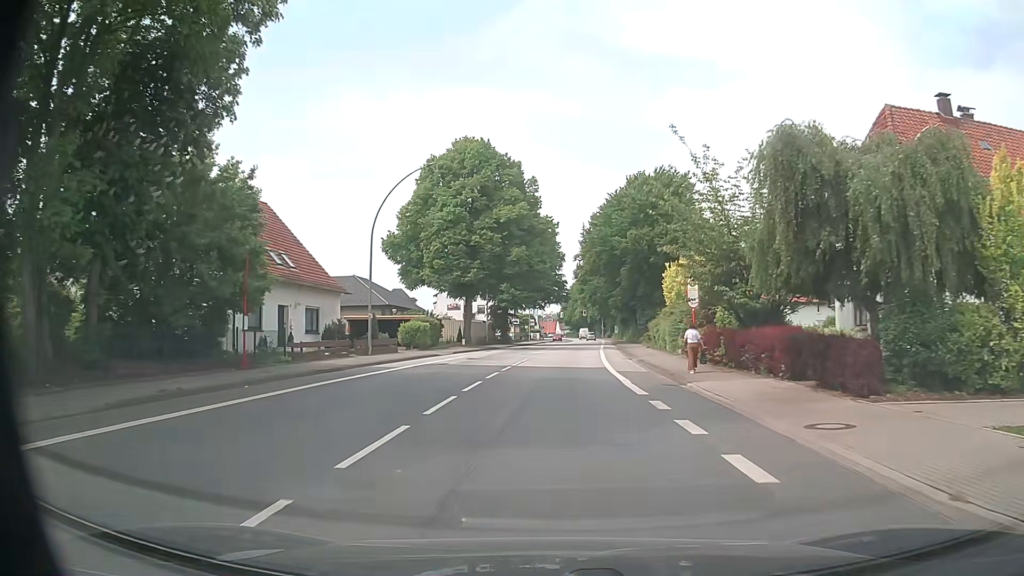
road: primary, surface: asphalt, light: Day
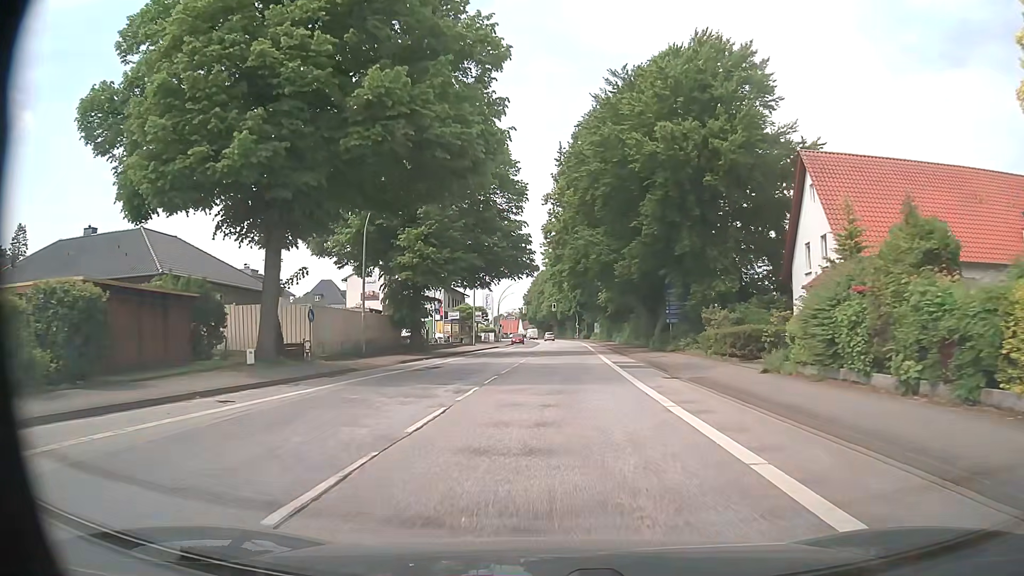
(+0.9, +38.0) m; +3°
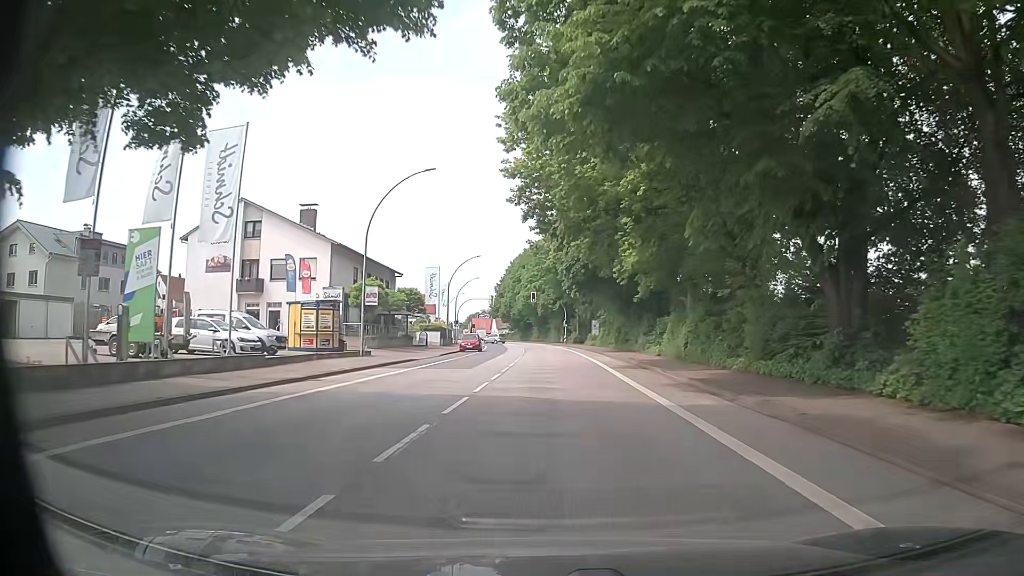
(+0.6, +38.0) m; +1°
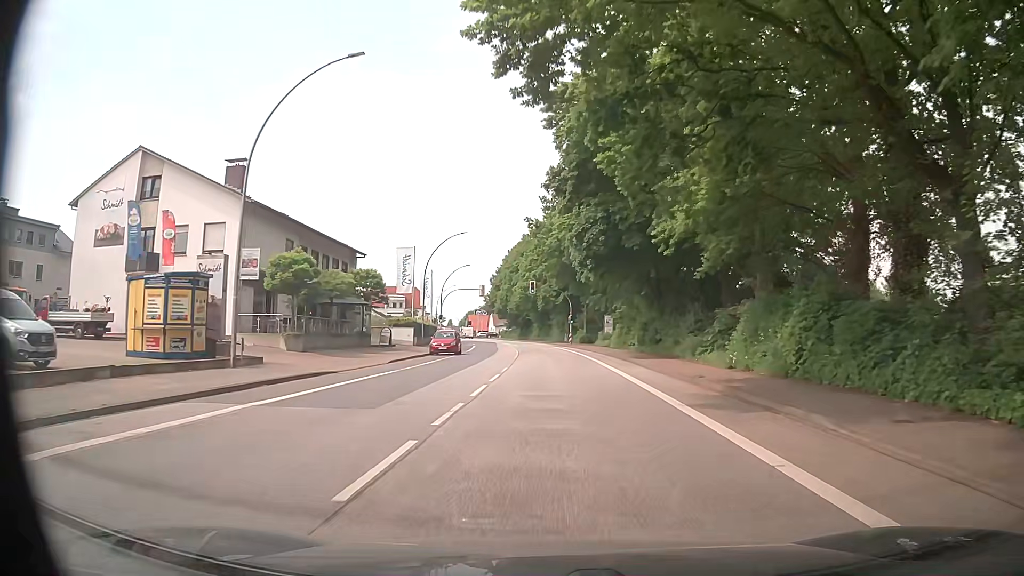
(0.0, +15.2) m; 0°
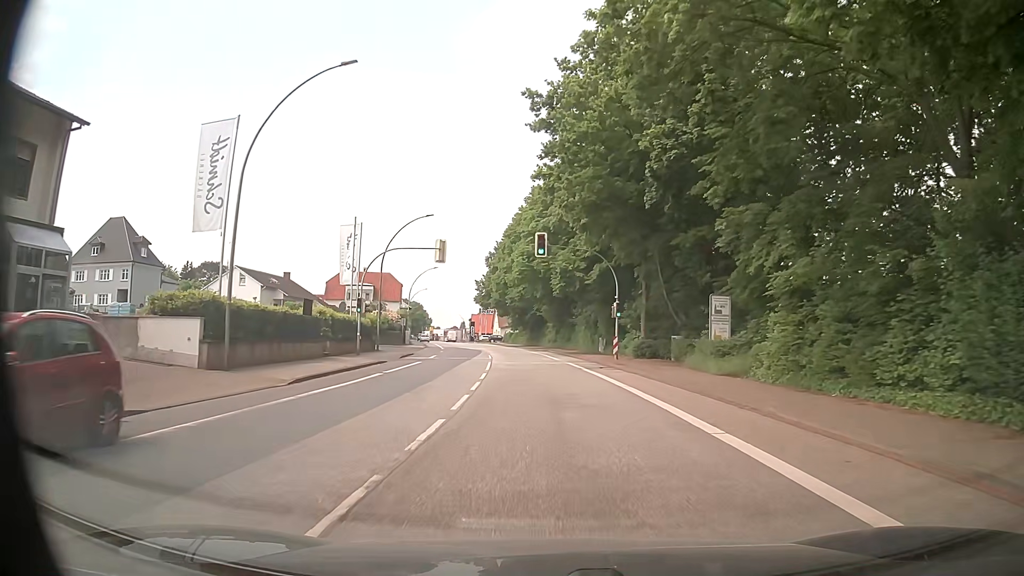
(-0.2, +38.0) m; -1°
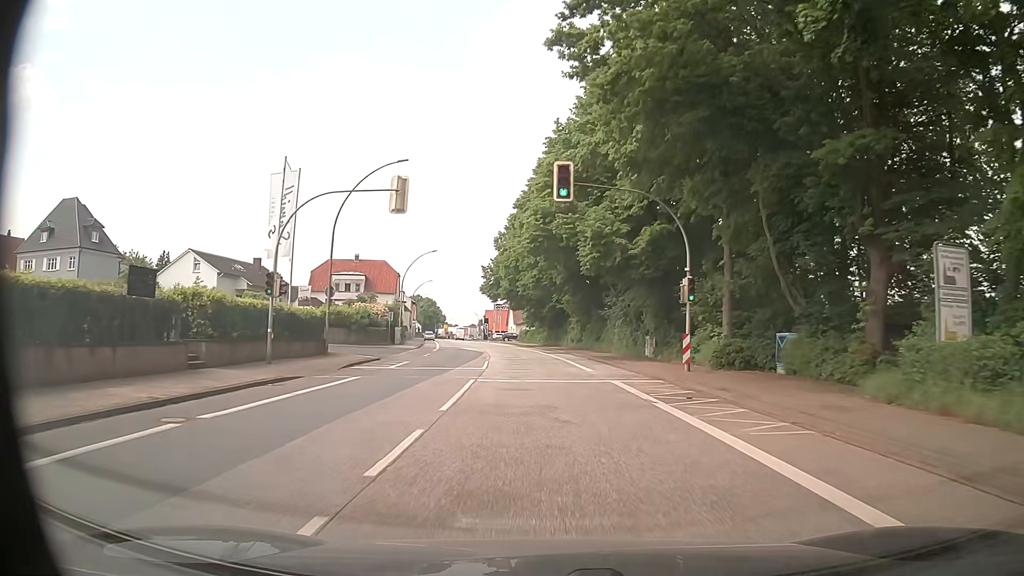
(-0.3, +15.2) m; -2°
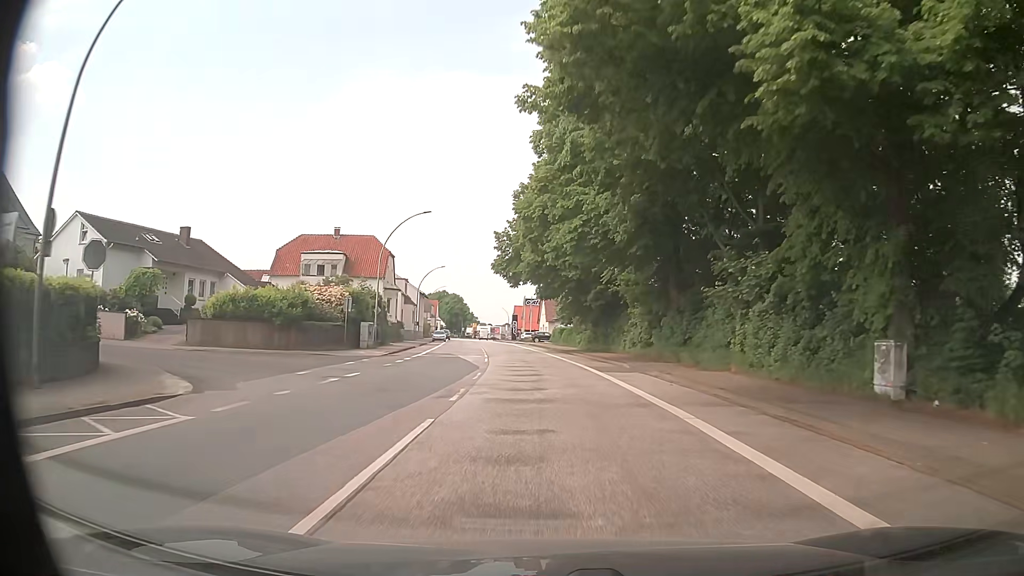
(-0.8, +22.8) m; -4°
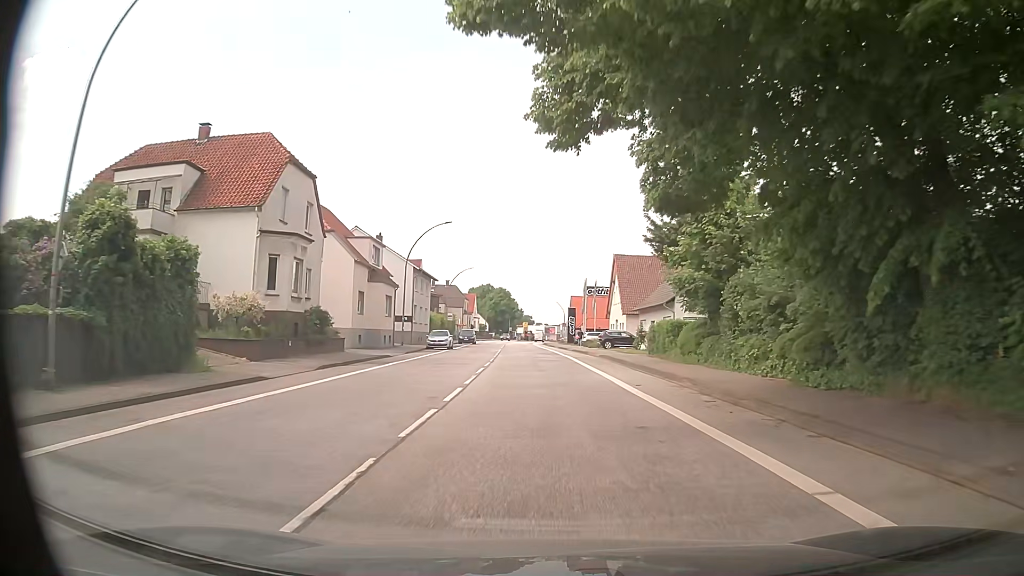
(-1.5, +38.0) m; -4°
(0, +10) (0, +20) (-1, +30) (-1, +40) (-2, +50) (-2, +60) (-3, +70) (-3, +80) (-4, +90) (-4, +100) m
